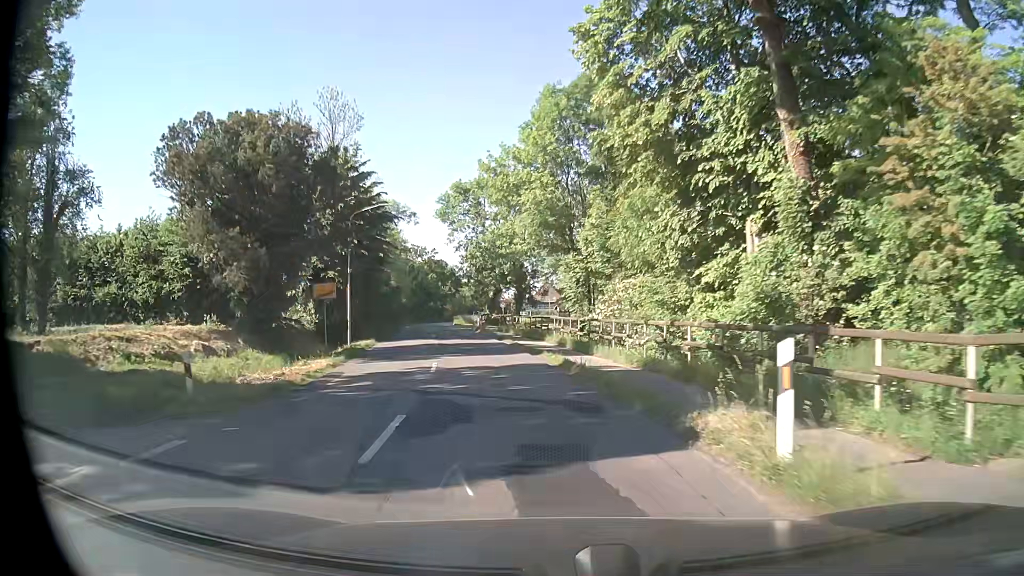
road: secondary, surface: asphalt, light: Day
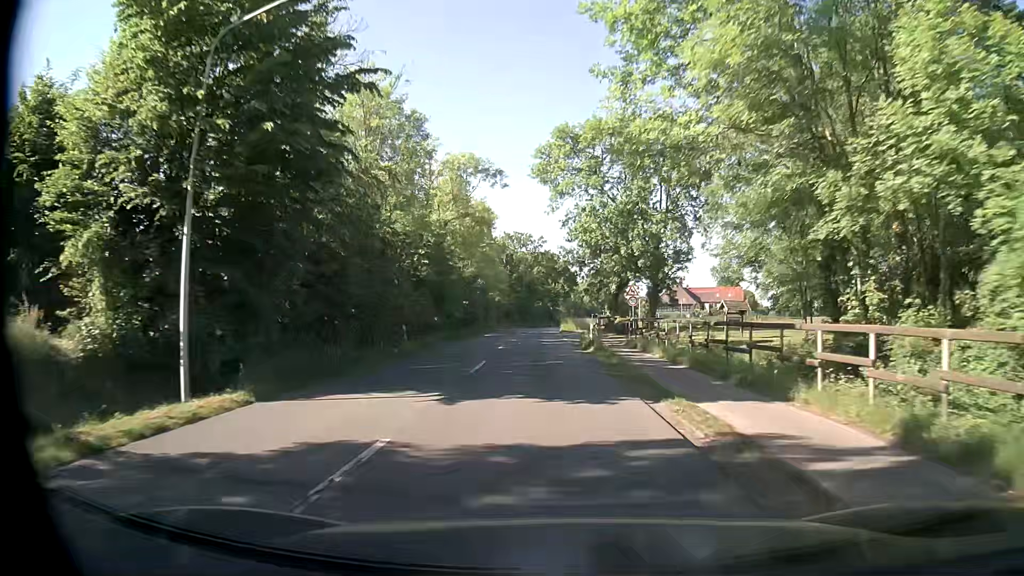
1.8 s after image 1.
(-2.4, +24.8) m; -10°
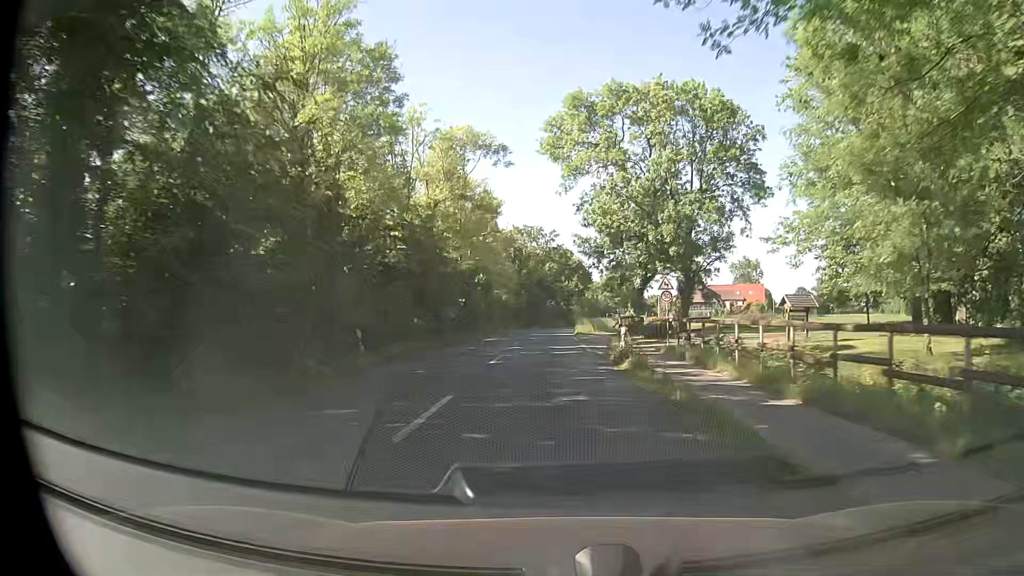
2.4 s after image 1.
(-0.1, +8.3) m; -1°
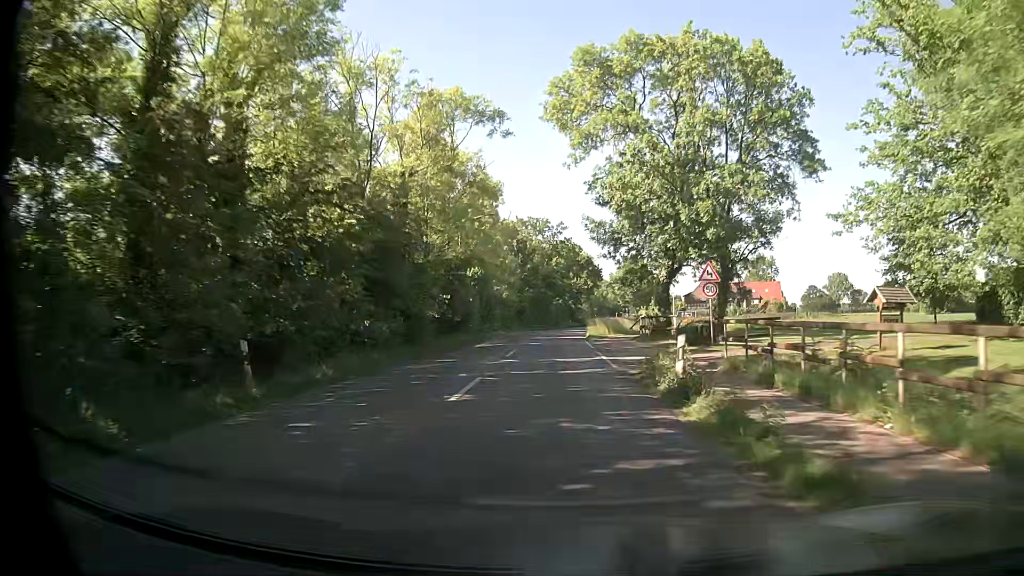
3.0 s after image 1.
(0.0, +8.2) m; 0°
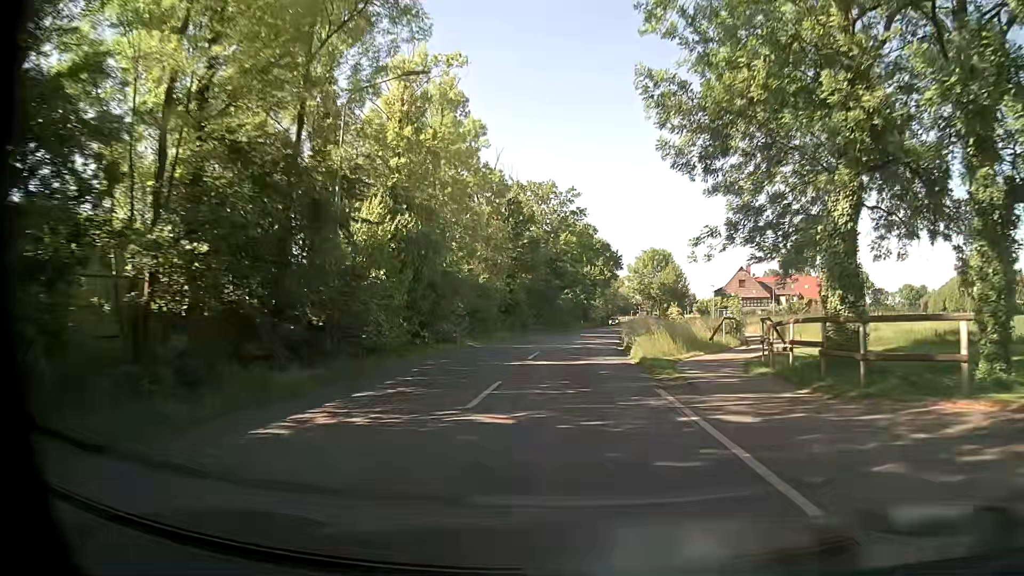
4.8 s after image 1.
(-0.3, +24.4) m; -1°
(0, +10) (0, +20) (+1, +30) (+2, +40) (+3, +50) (+4, +60) (+6, +70) (+7, +80) (+9, +89) (+11, +99) m
